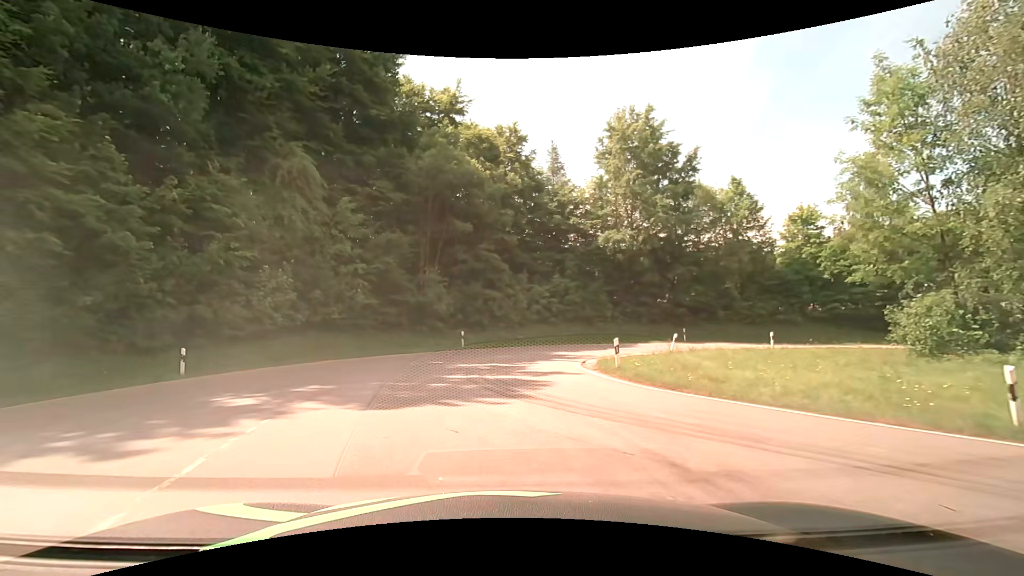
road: tertiary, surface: asphalt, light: Day
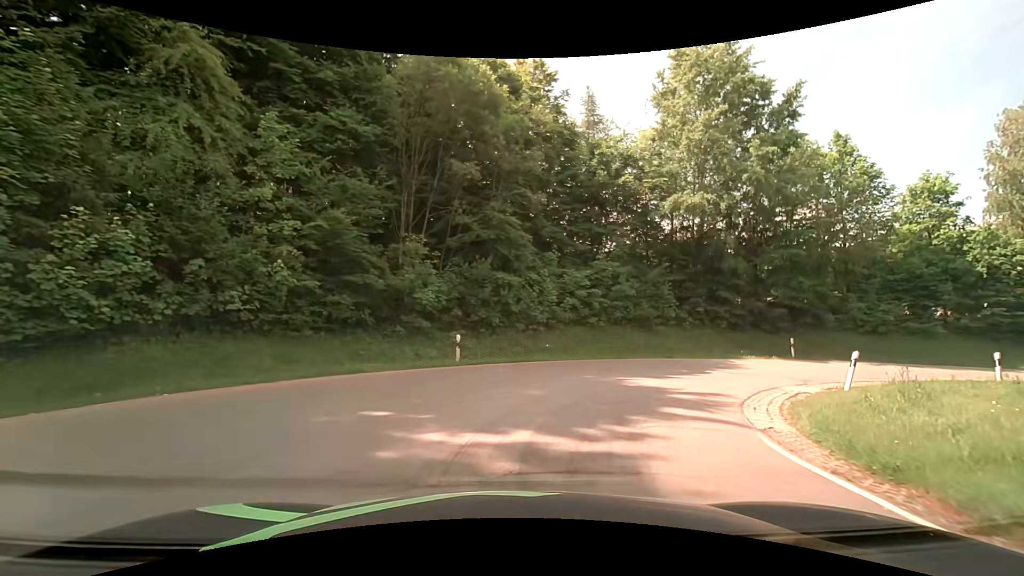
(-0.6, +12.3) m; -1°
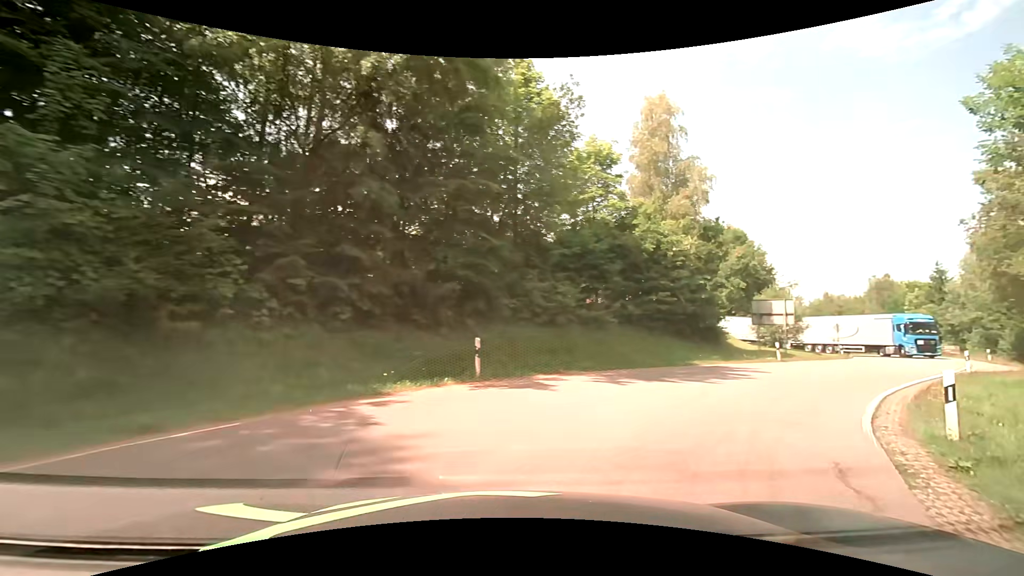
(+5.4, +15.4) m; +41°
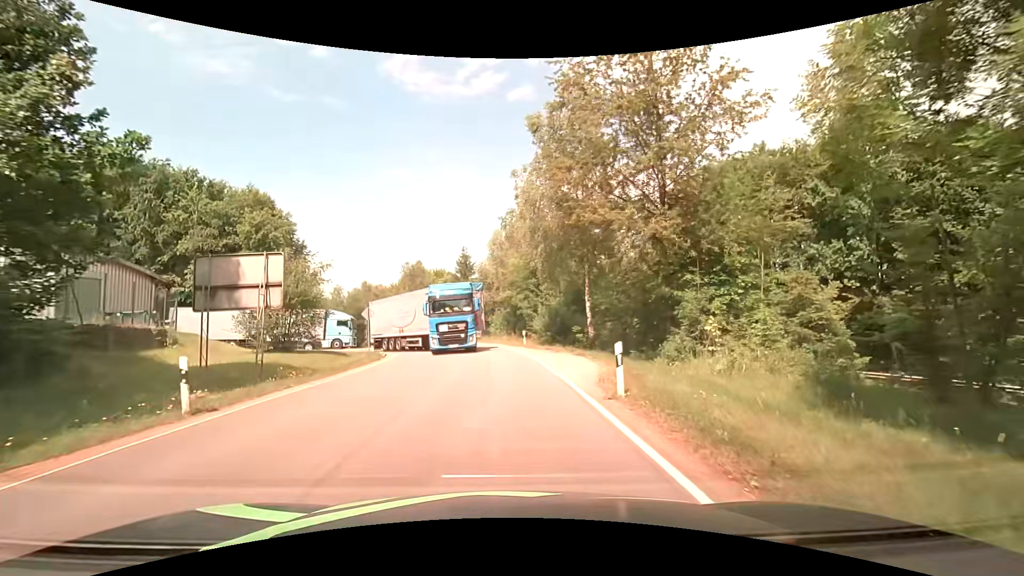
(+11.1, +17.8) m; +50°
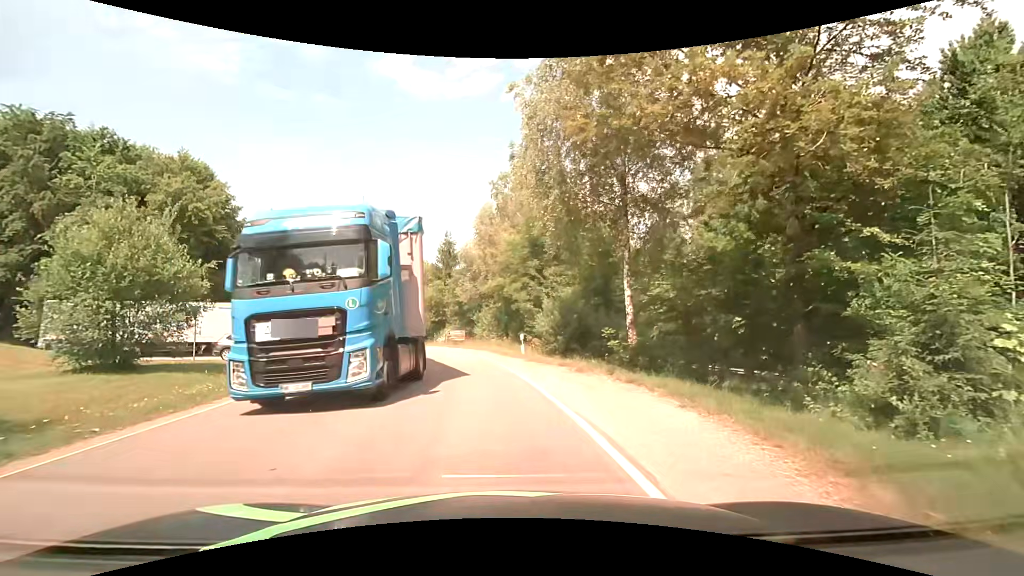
(0.0, +11.2) m; +1°
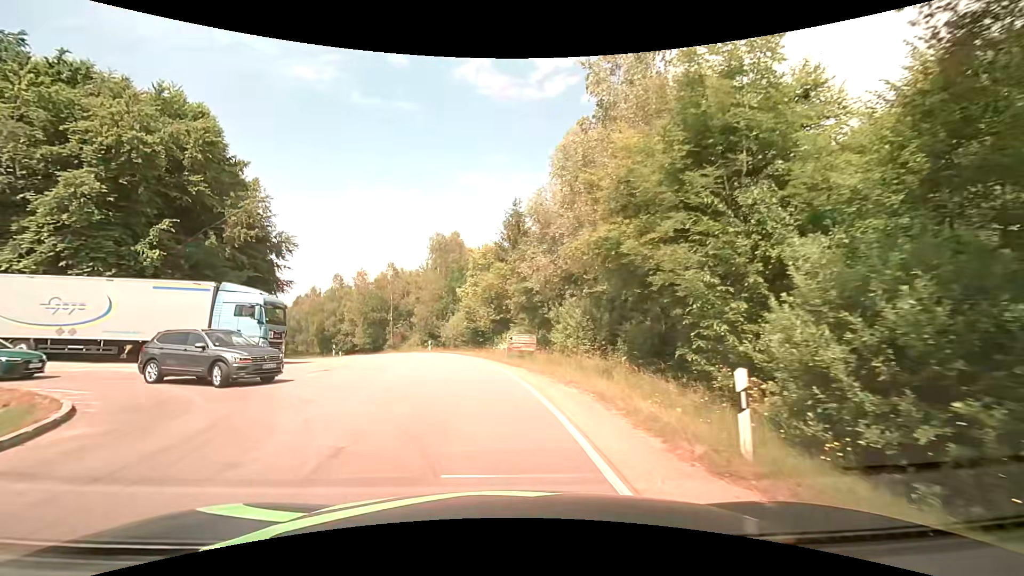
(-0.9, +16.7) m; -10°
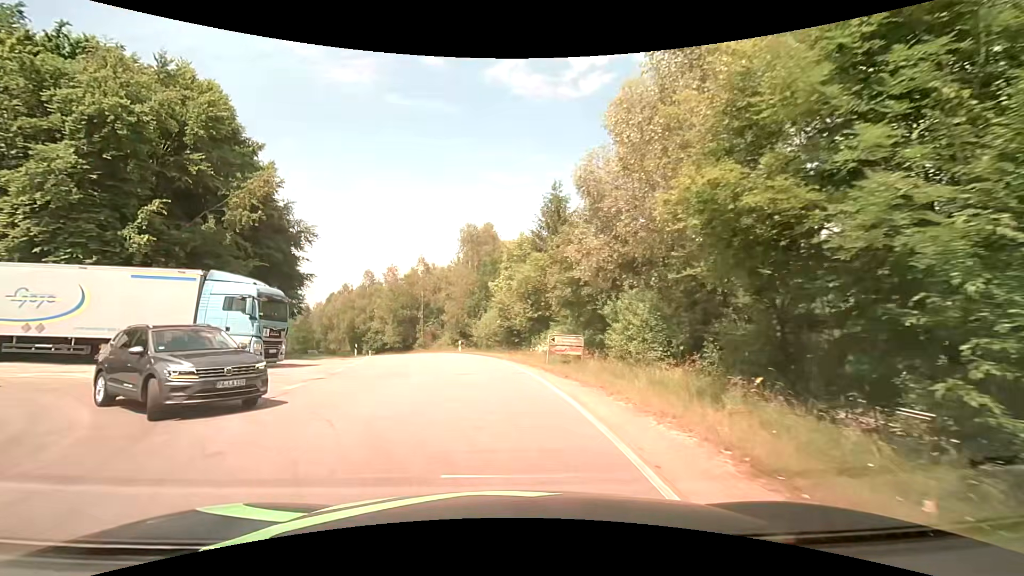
(-0.1, +4.8) m; -4°
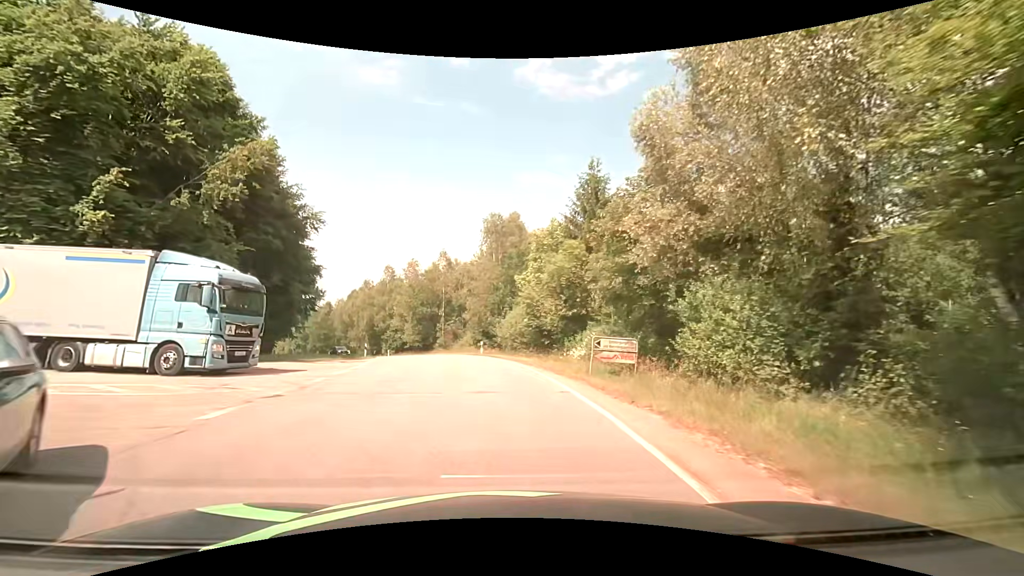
(-0.1, +5.0) m; -2°
(0, +10) (-1, +20) (-2, +30) (-4, +40) (-7, +49) (-11, +59) (-15, +67) (-20, +76) (-26, +85) (-31, +93) m
